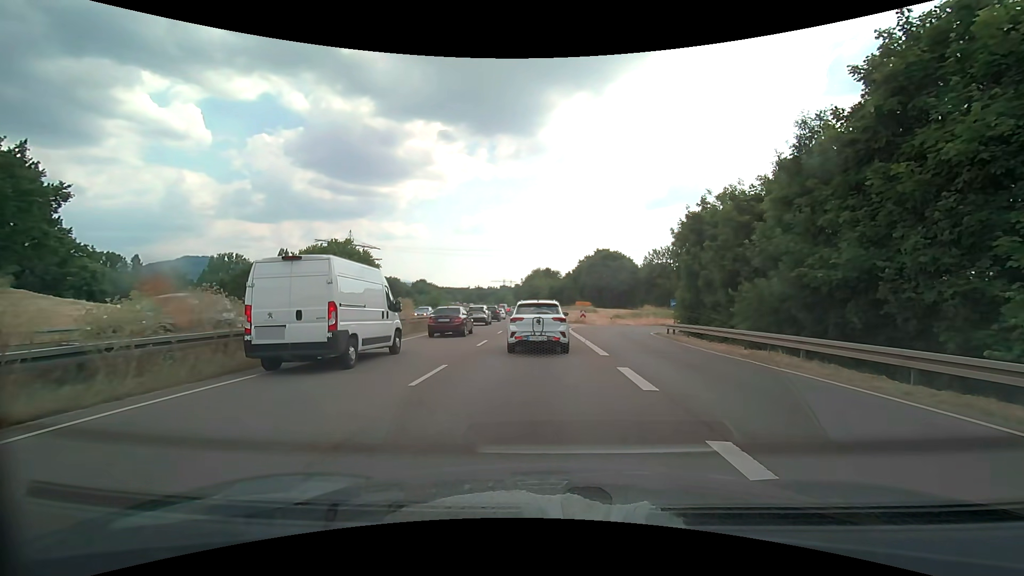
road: trunk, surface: asphalt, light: Day
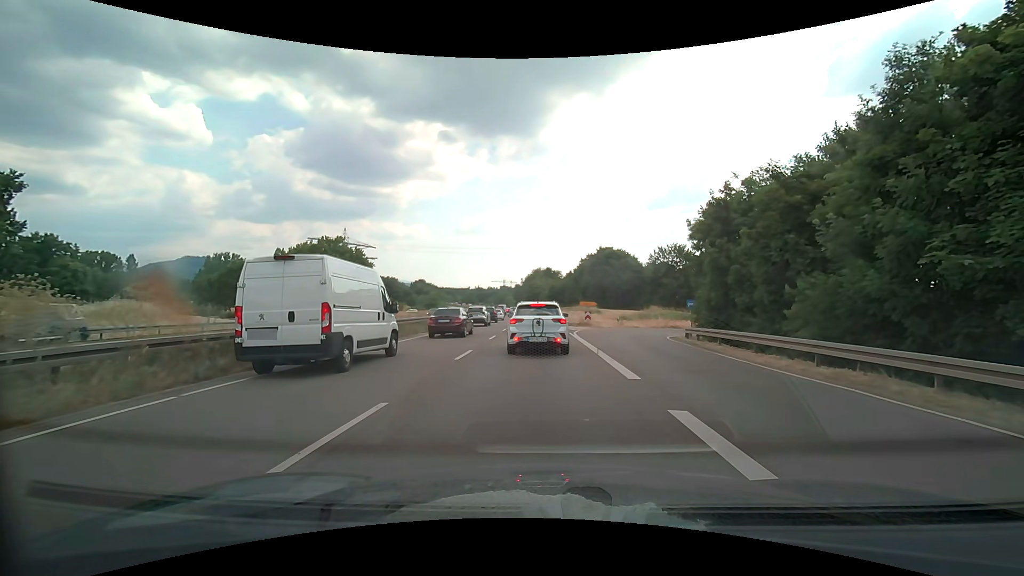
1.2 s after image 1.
(0.0, +4.5) m; 0°
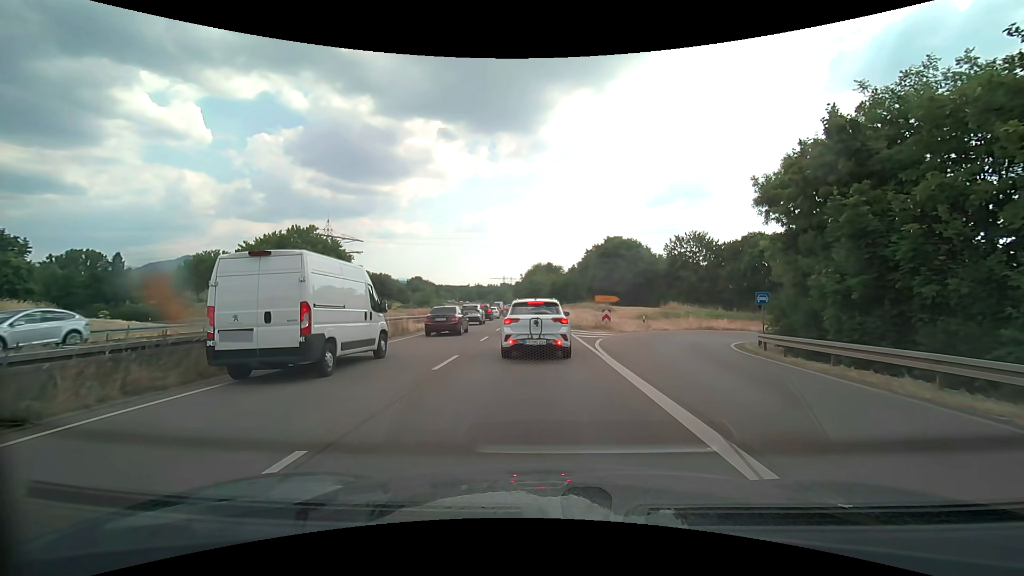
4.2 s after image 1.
(-0.1, +11.4) m; 0°
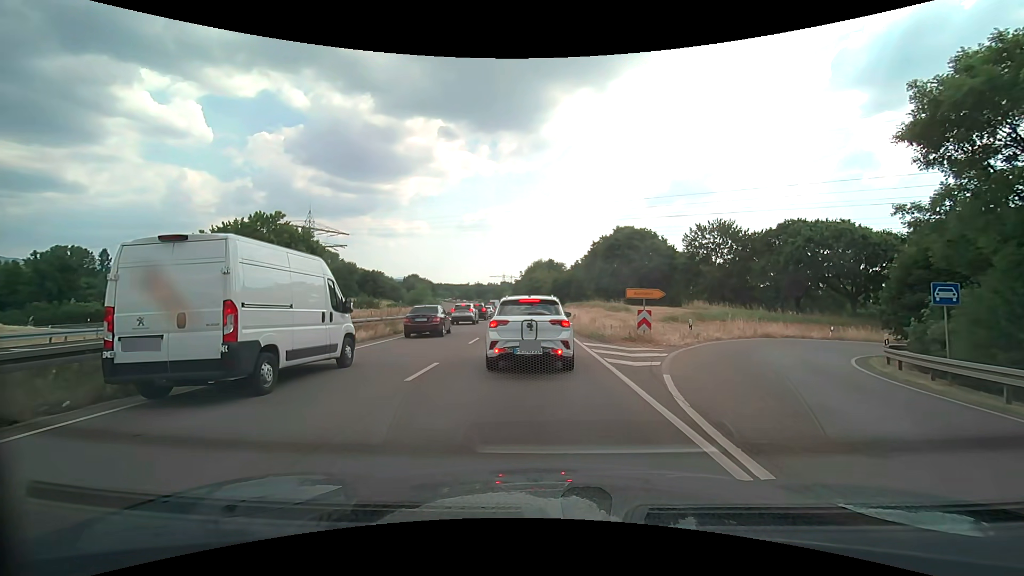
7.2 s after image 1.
(-0.1, +10.8) m; -2°
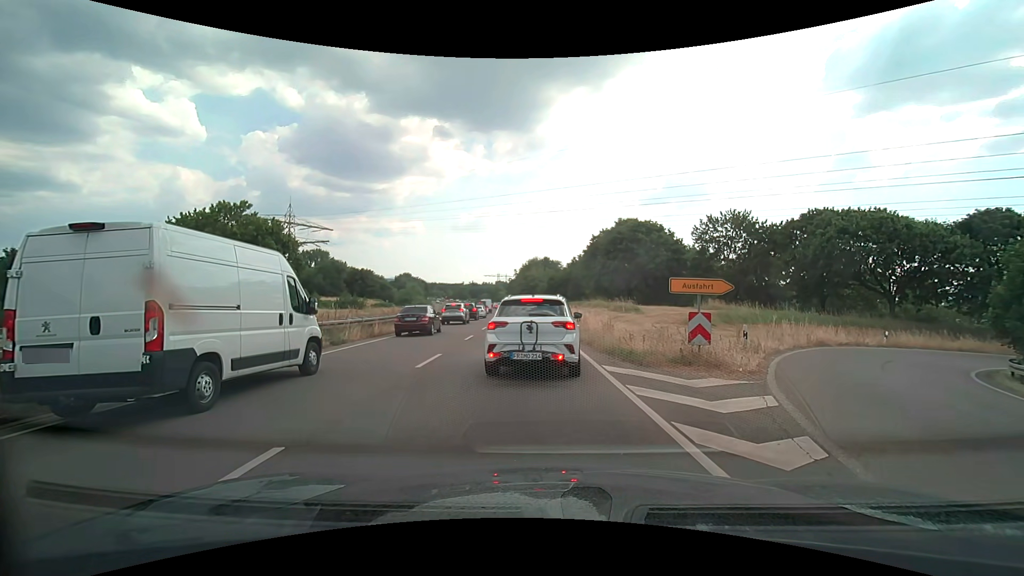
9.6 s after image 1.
(+0.1, +6.9) m; +2°
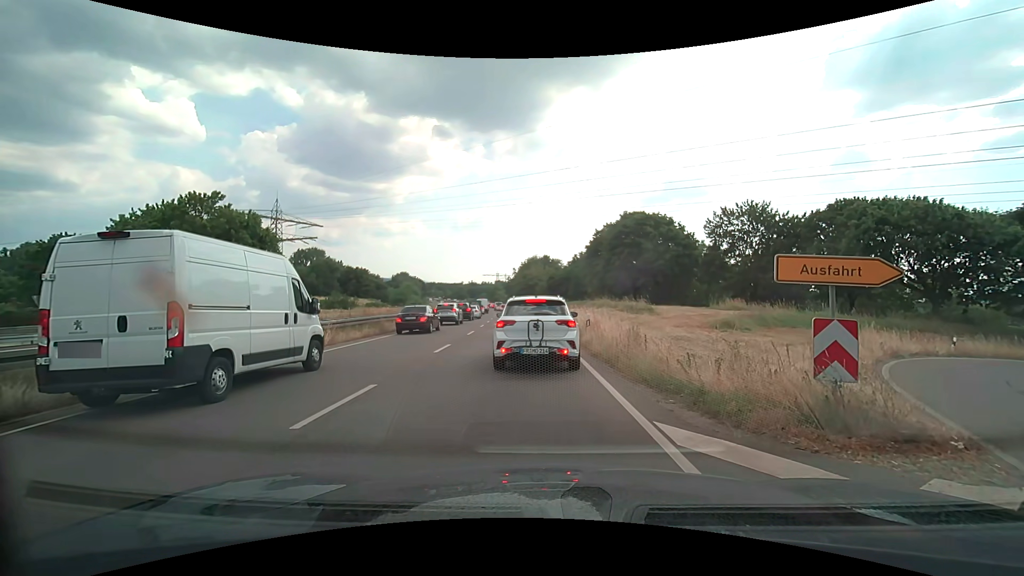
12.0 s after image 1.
(0.0, +5.3) m; 0°
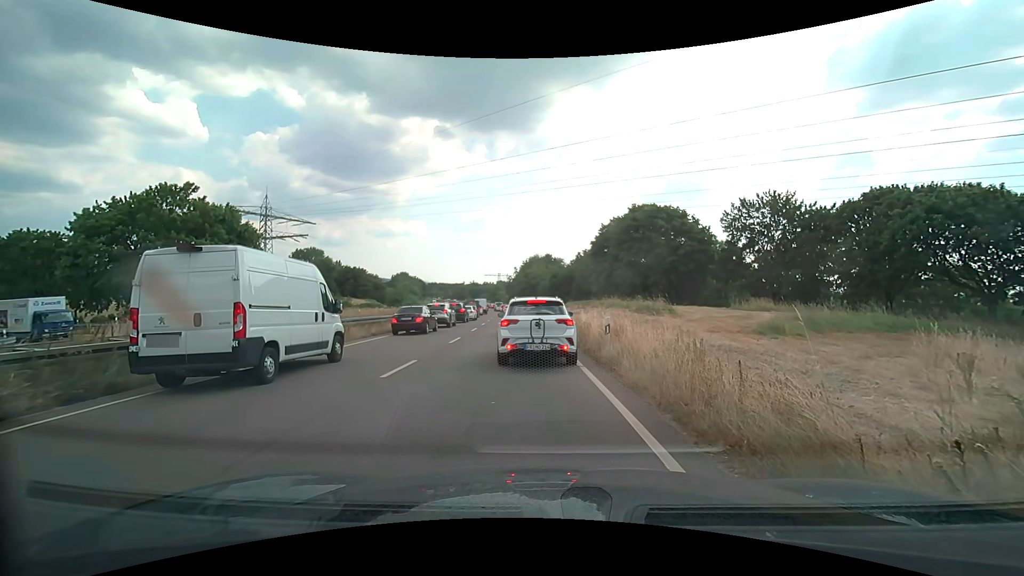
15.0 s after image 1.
(0.0, +5.0) m; 0°
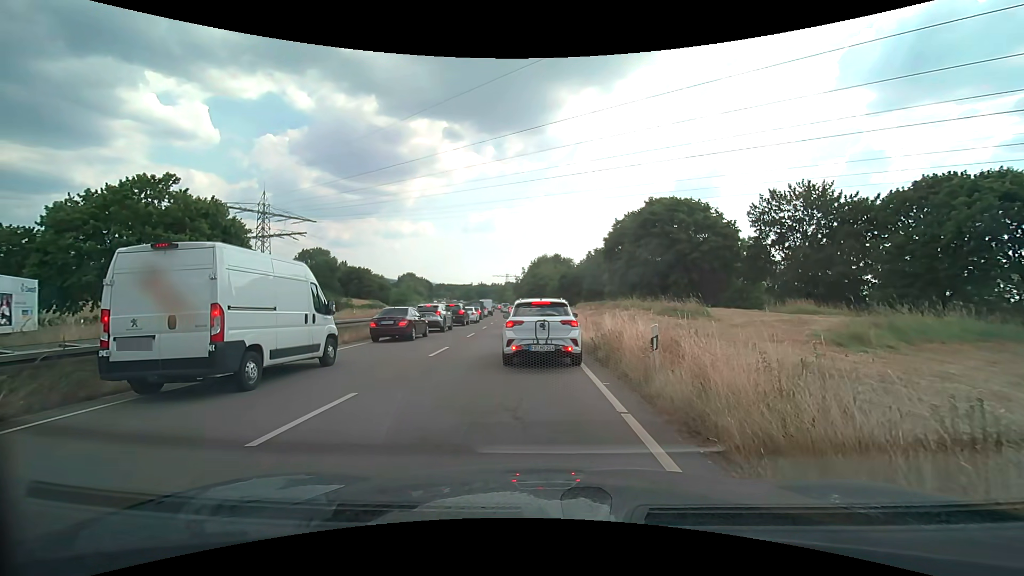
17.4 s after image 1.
(-0.1, +4.7) m; -2°
